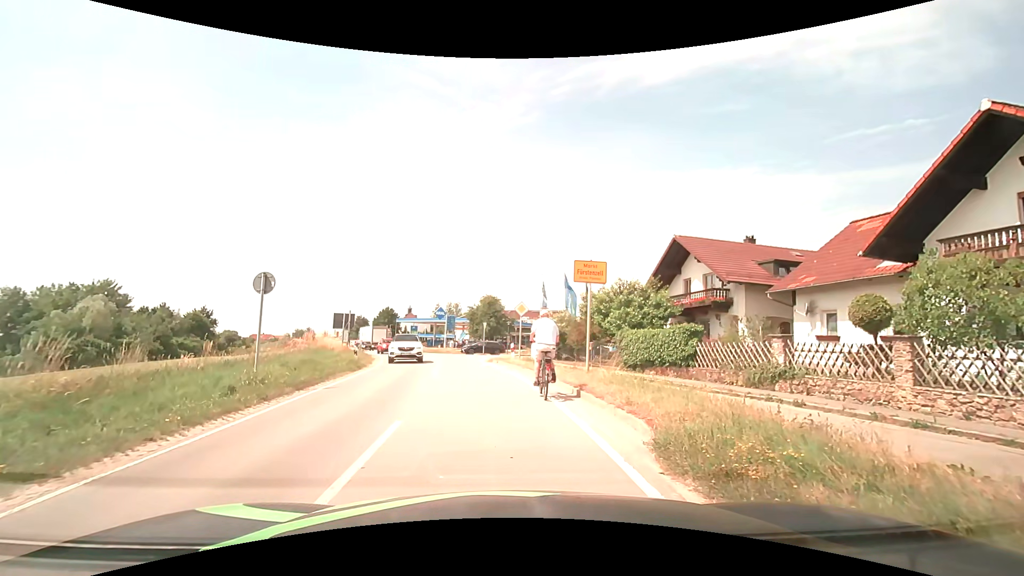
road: secondary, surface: asphalt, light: Day
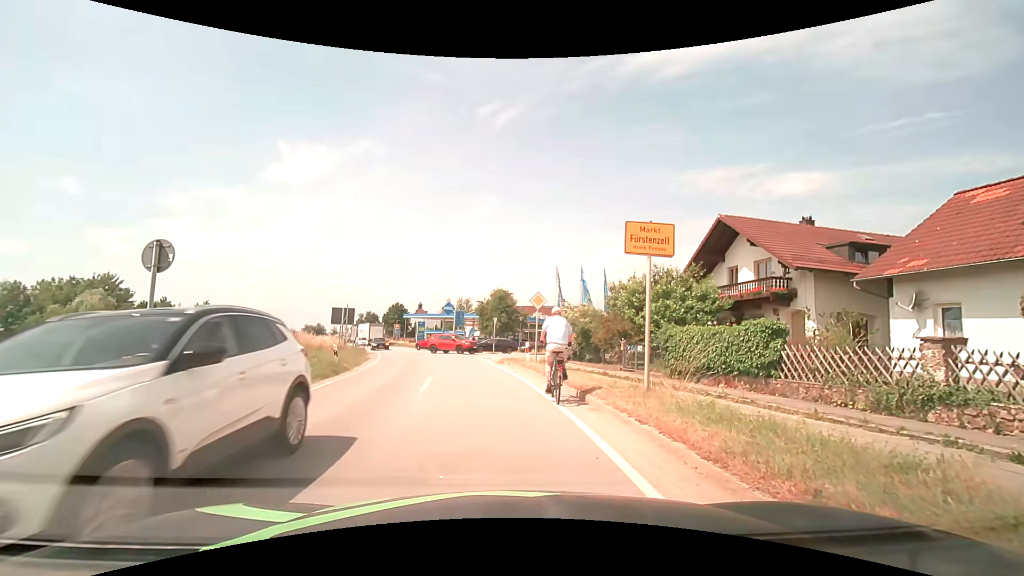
(0.0, +4.5) m; 0°
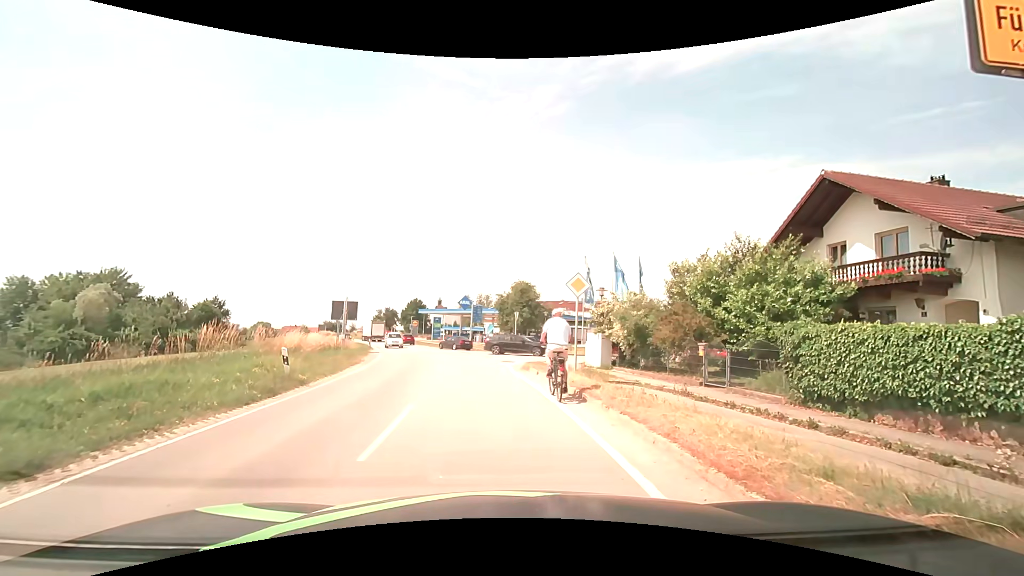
(-0.1, +6.4) m; -3°
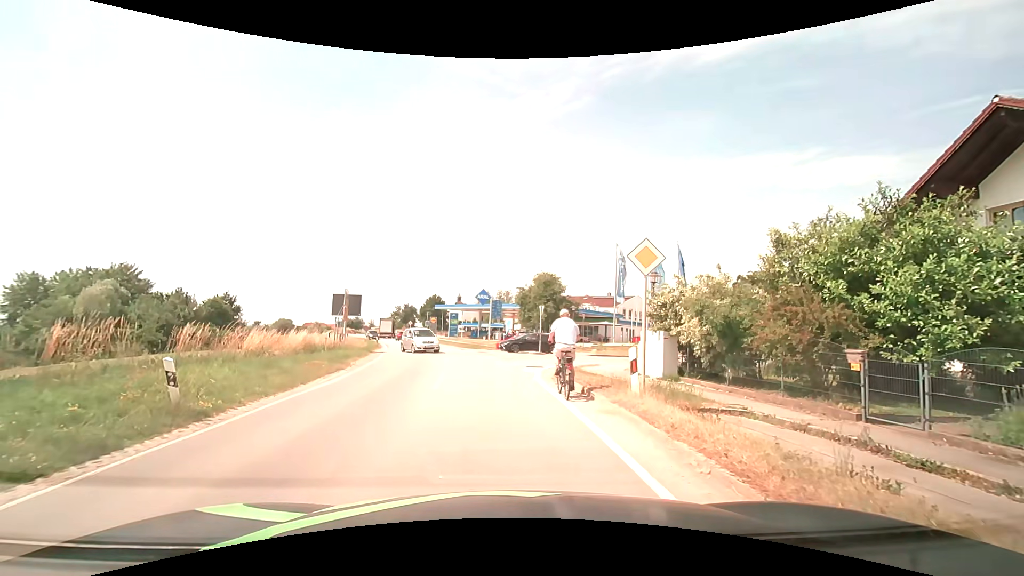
(-0.1, +5.6) m; -2°
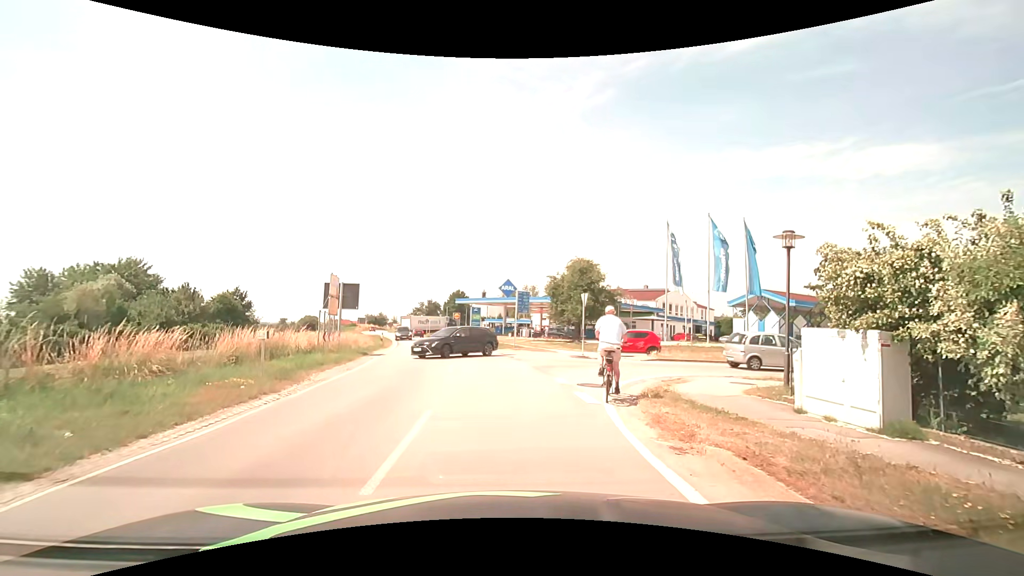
(-0.1, +7.8) m; -3°
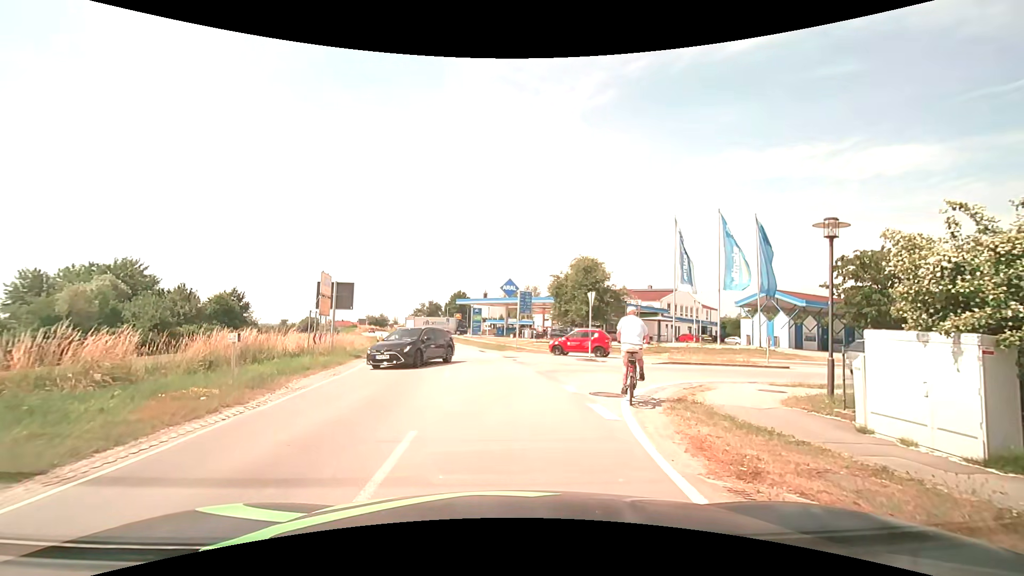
(0.0, +1.6) m; 0°
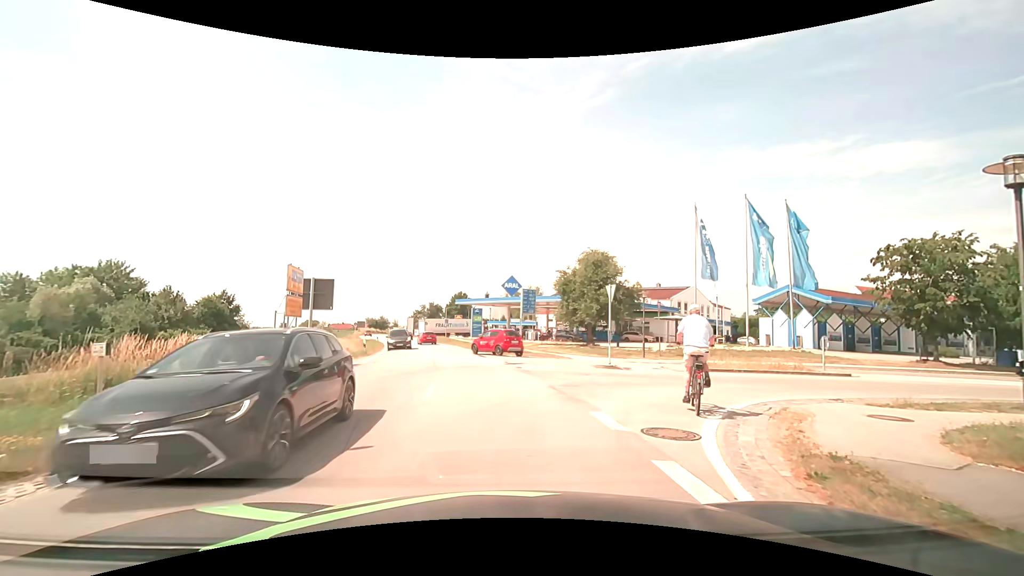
(0.0, +4.1) m; -1°
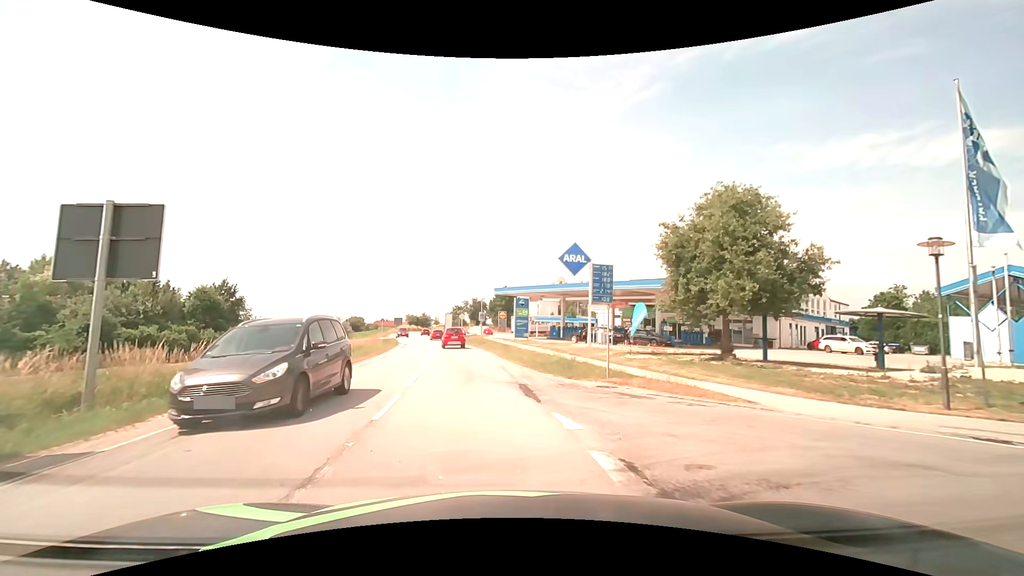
(-0.6, +17.4) m; -5°
(0, +10) (-1, +20) (-2, +30) (-4, +40) (-5, +50) (-7, +59) (-9, +69) (-11, +79) (-13, +89) (-15, +99) m
